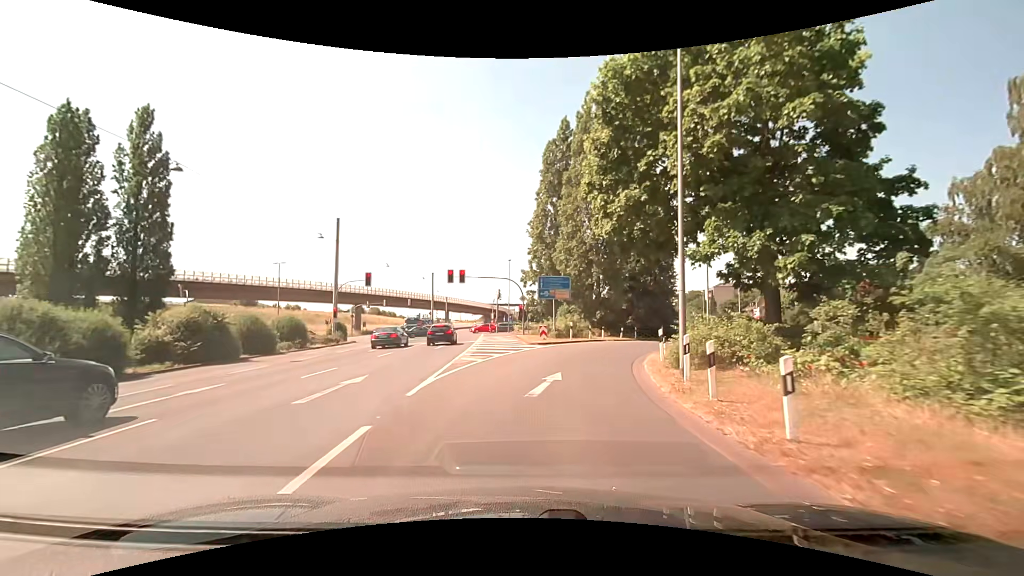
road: secondary_link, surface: asphalt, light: Day
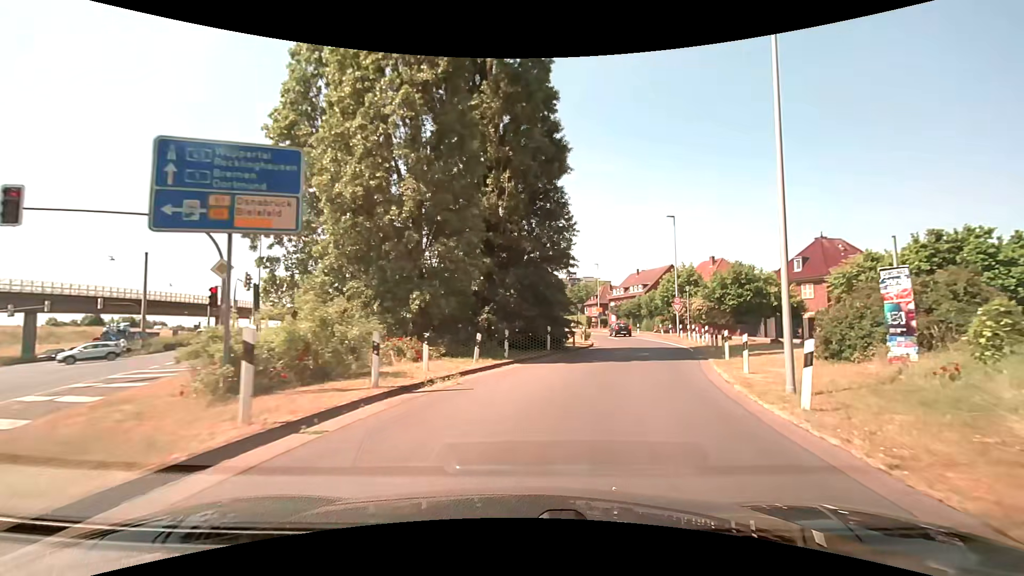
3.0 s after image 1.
(+3.6, +27.8) m; +19°
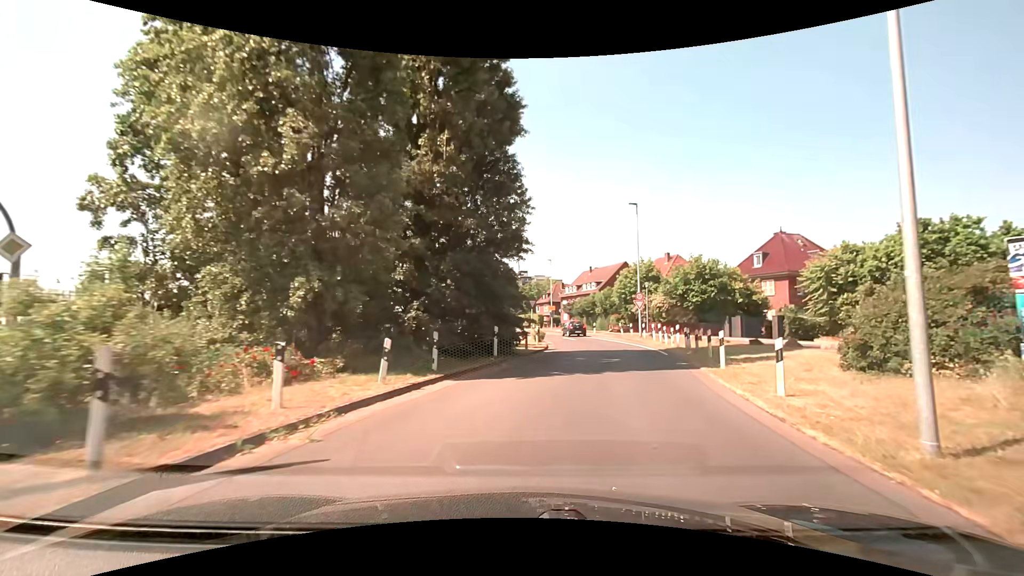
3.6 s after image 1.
(+0.2, +5.1) m; +6°
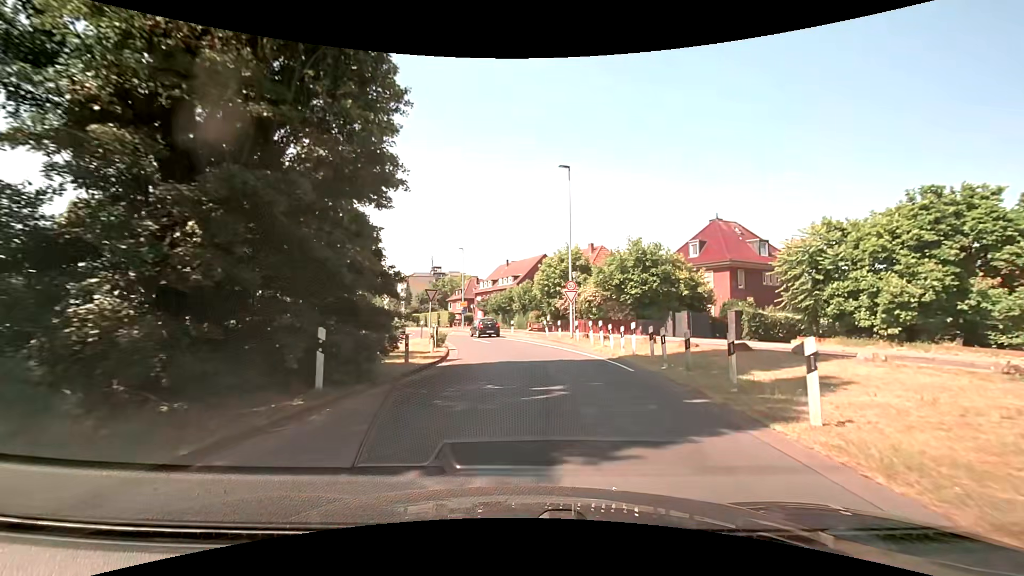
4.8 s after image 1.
(+0.8, +9.5) m; +10°
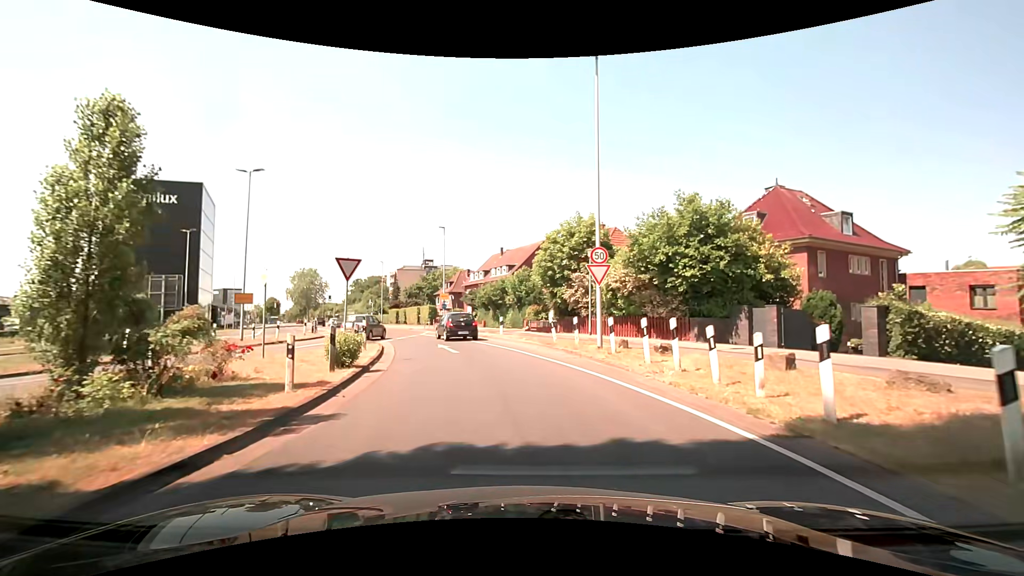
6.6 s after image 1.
(0.0, +12.4) m; -1°
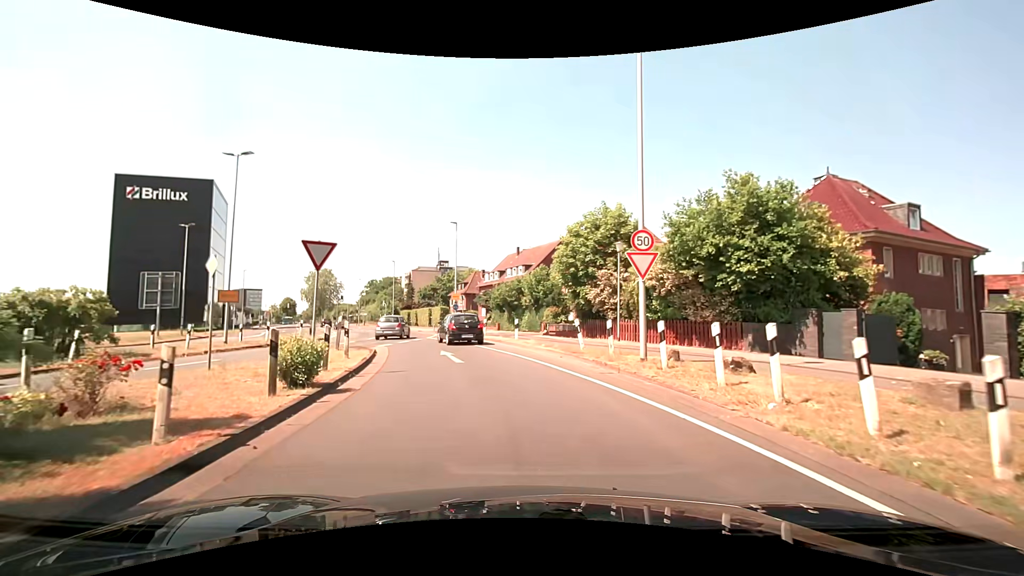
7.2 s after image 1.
(-0.1, +3.6) m; -1°
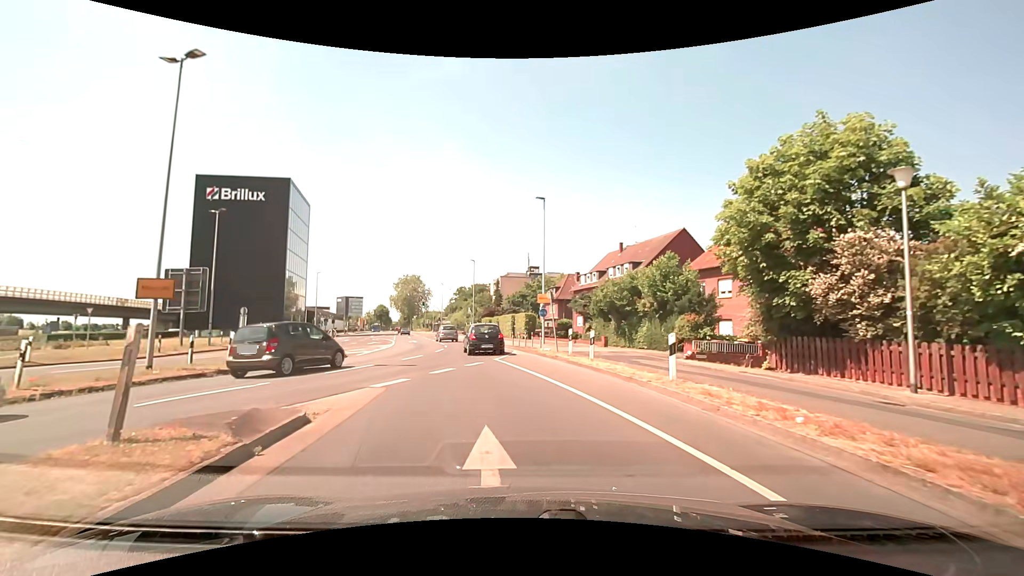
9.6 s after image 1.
(-1.2, +13.0) m; -11°
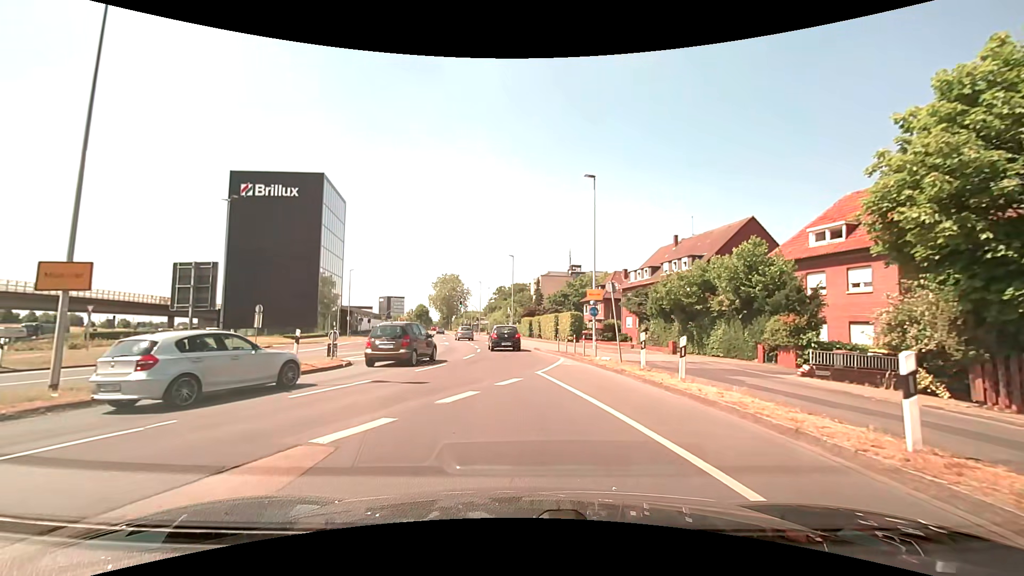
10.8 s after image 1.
(-0.2, +5.2) m; -5°
(0, +10) (-1, +20) (-1, +30) (-2, +40) (-3, +50) (-4, +60) (-6, +70) (-7, +80) (-9, +89) (-10, +99) m
